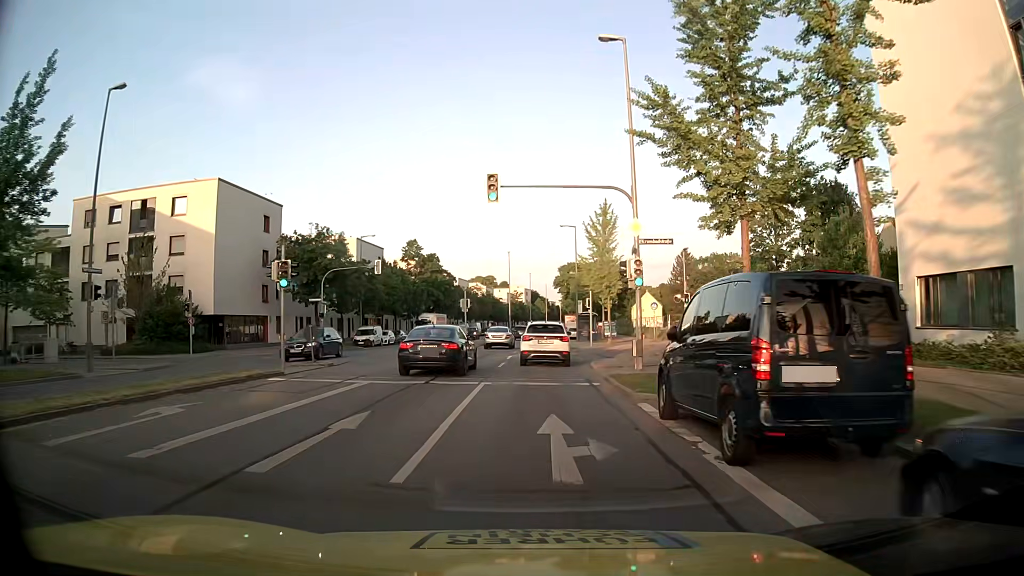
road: secondary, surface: asphalt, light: Day
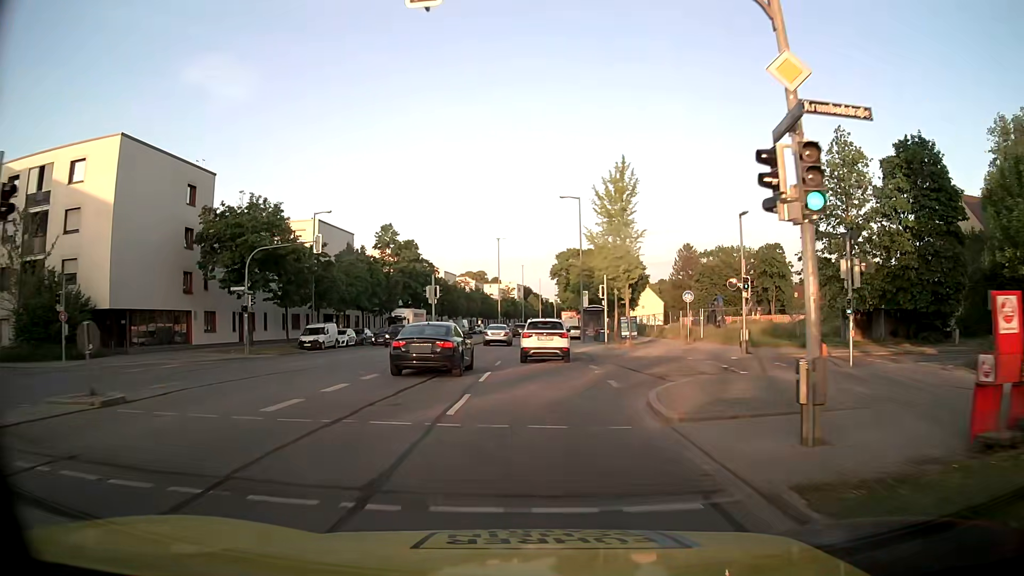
(0.0, +12.8) m; +1°
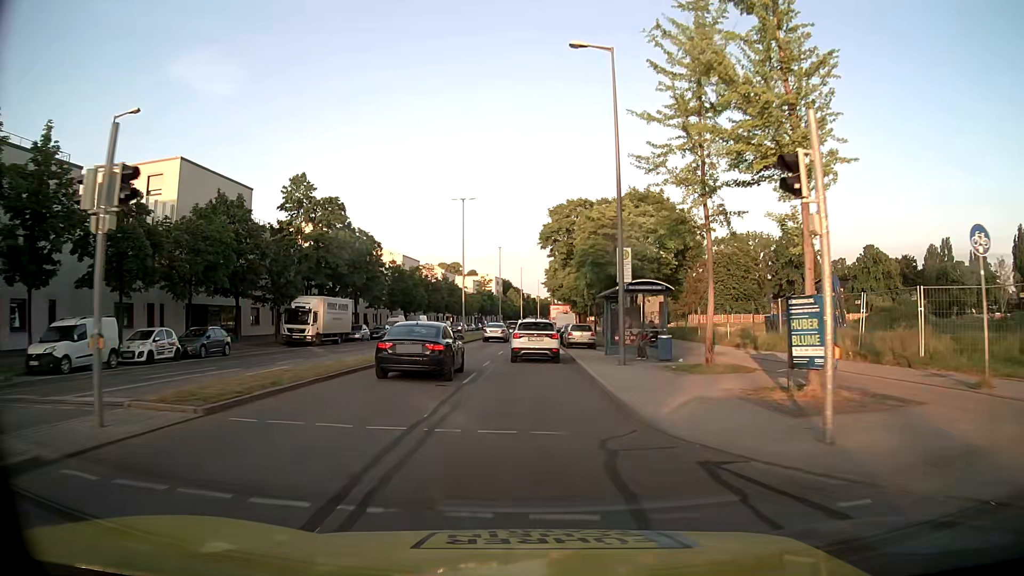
(+0.3, +26.9) m; +2°
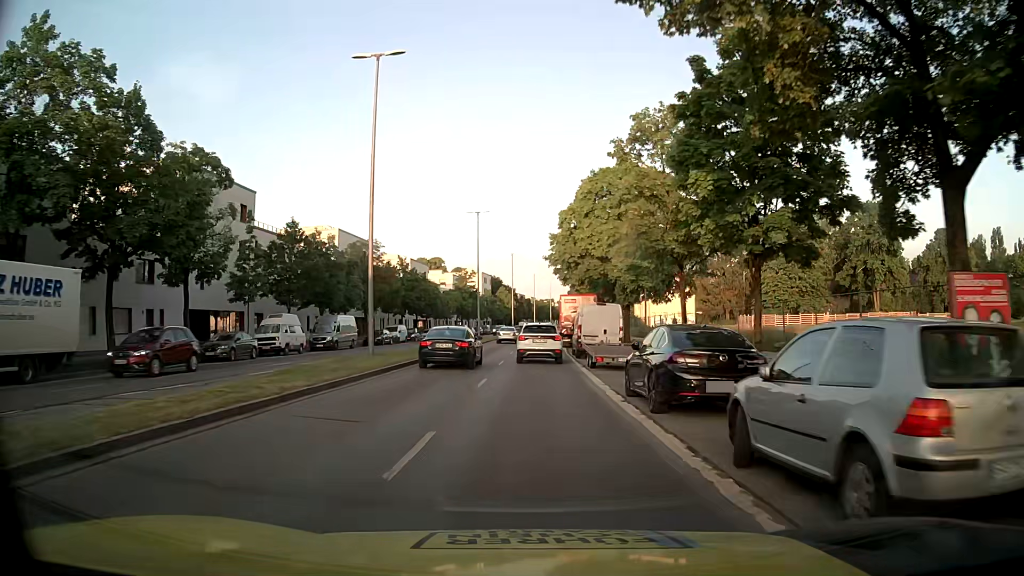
(-0.1, +35.0) m; 0°
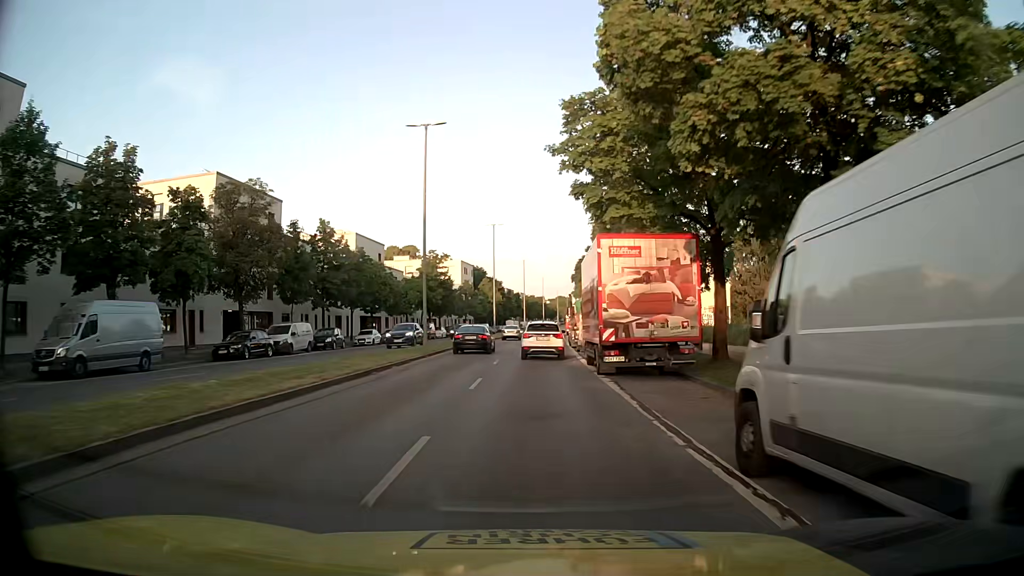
(+0.2, +29.3) m; +1°
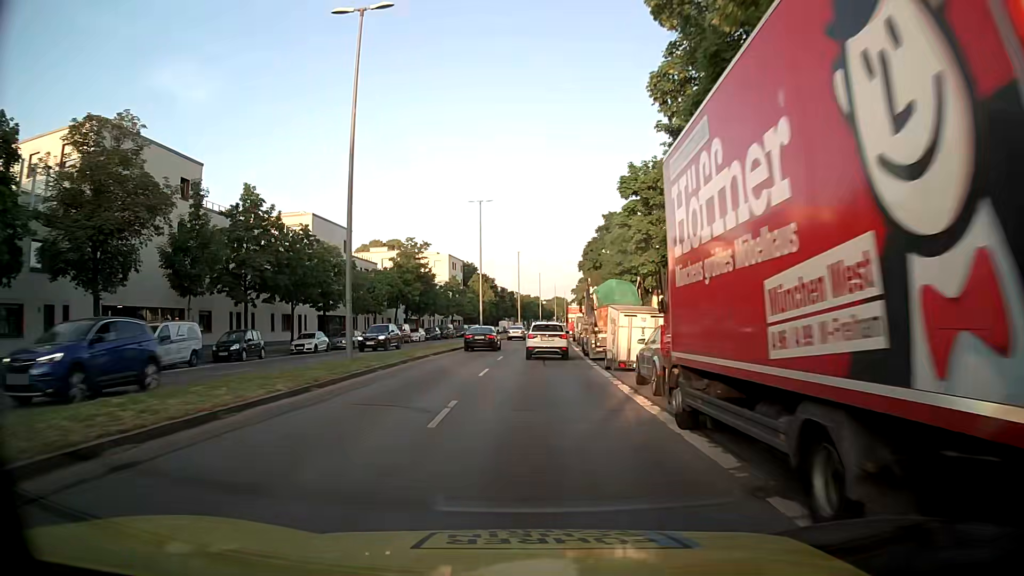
(-0.1, +15.1) m; 0°
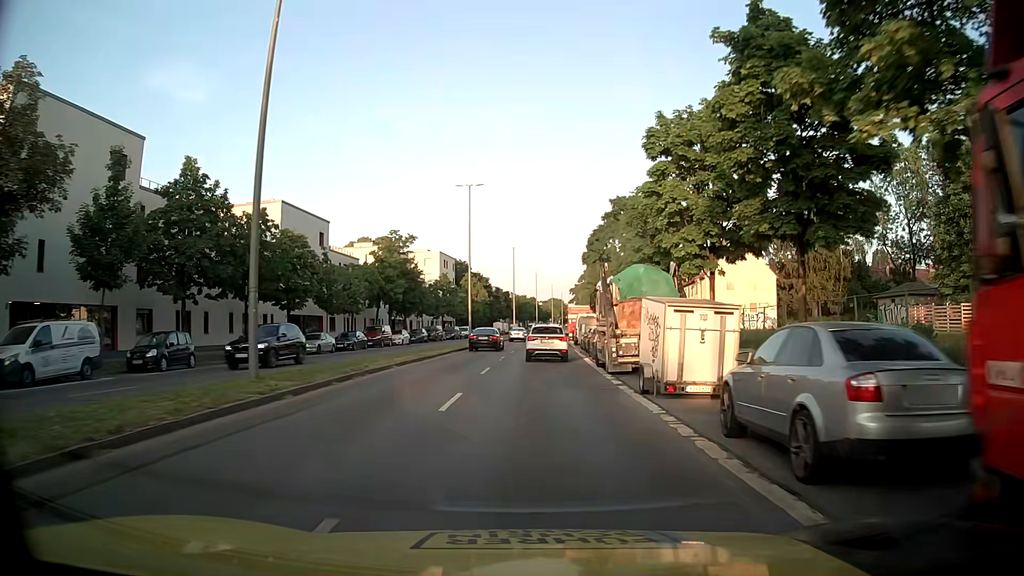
(+0.1, +7.6) m; +1°
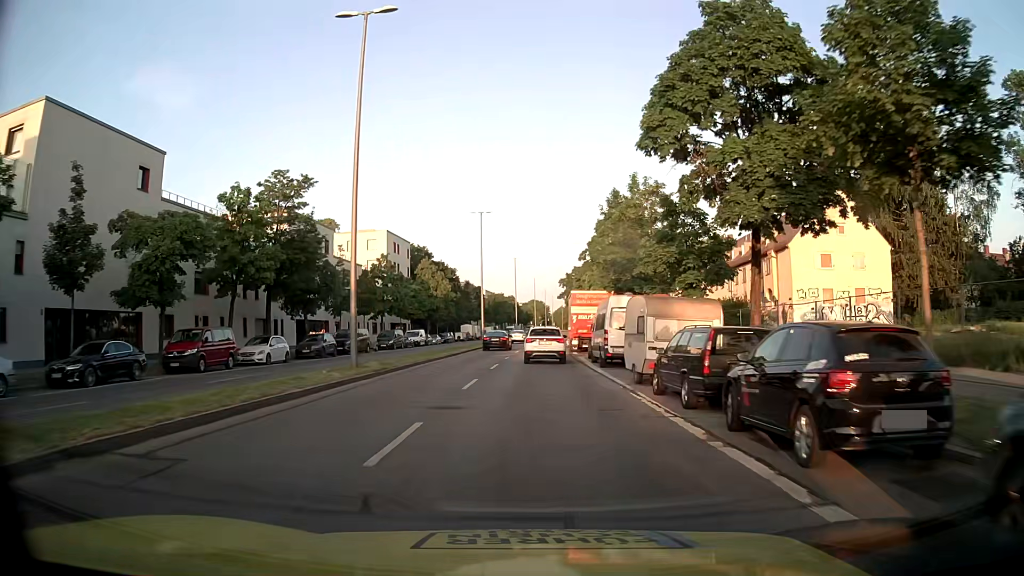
(+0.4, +31.0) m; +2°
(0, +10) (0, +20) (0, +30) (0, +40) (+1, +50) (+1, +60) (+2, +70) (+2, +80) (+3, +90) (+3, +100) m
